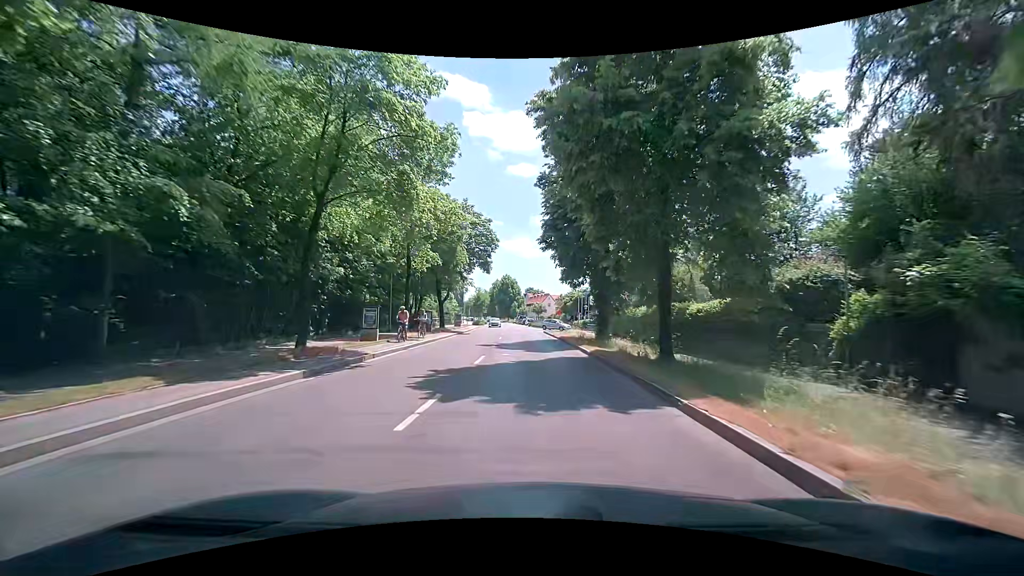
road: secondary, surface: asphalt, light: Day
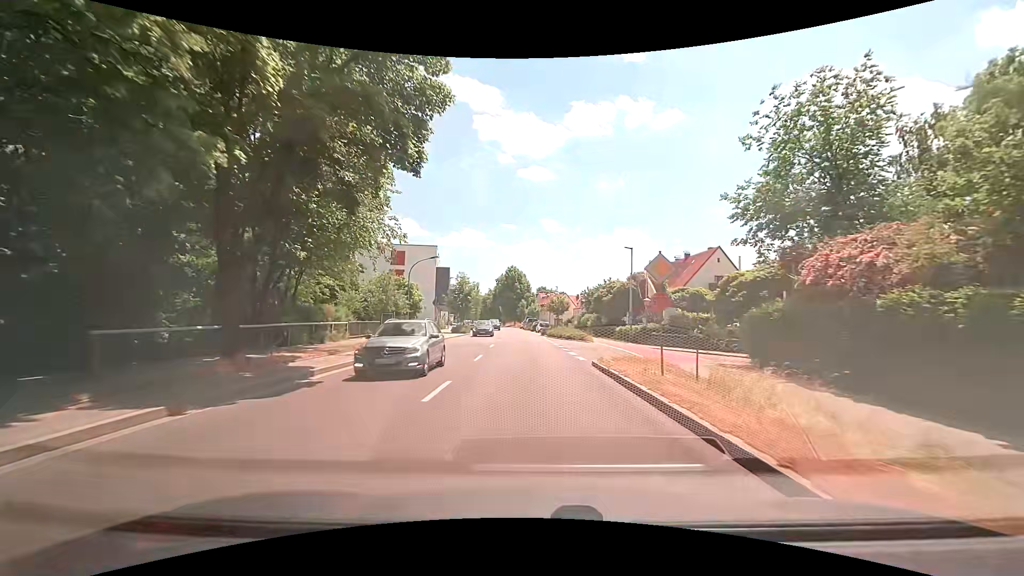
(-0.4, +33.6) m; -1°
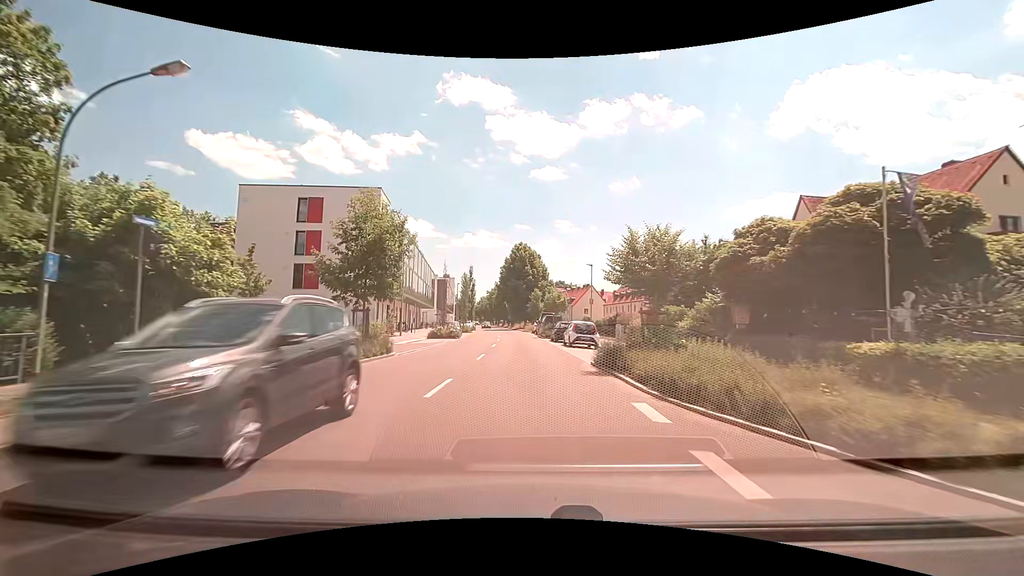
(-0.6, +35.7) m; -2°
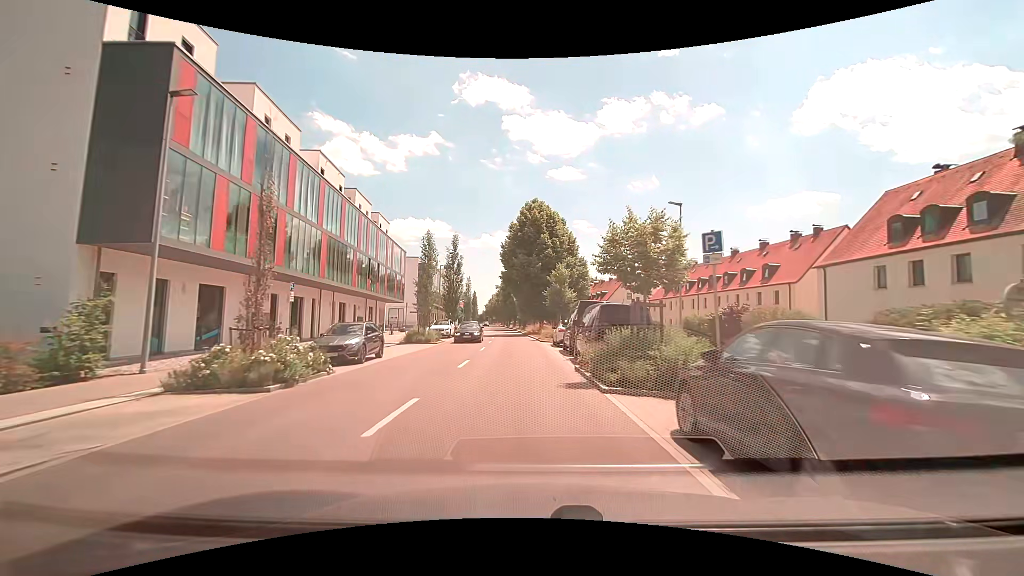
(-0.4, +30.1) m; -2°
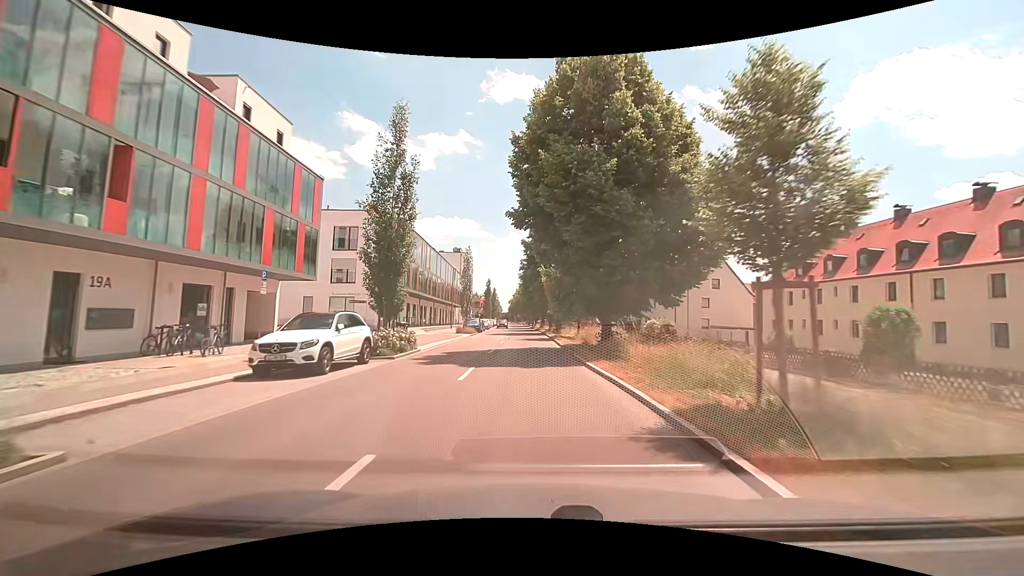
(-1.2, +30.8) m; -3°
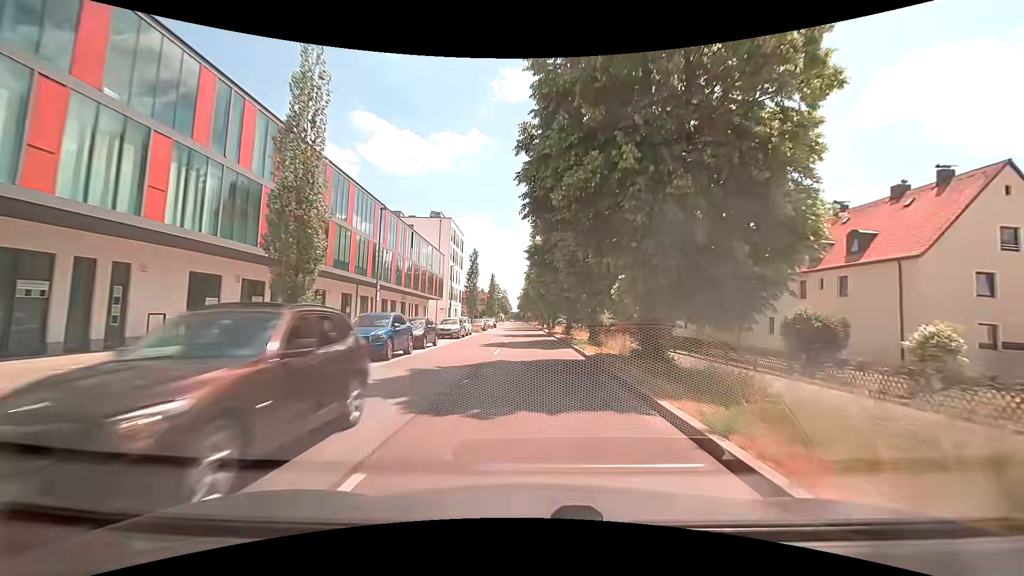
(-0.6, +37.2) m; -2°
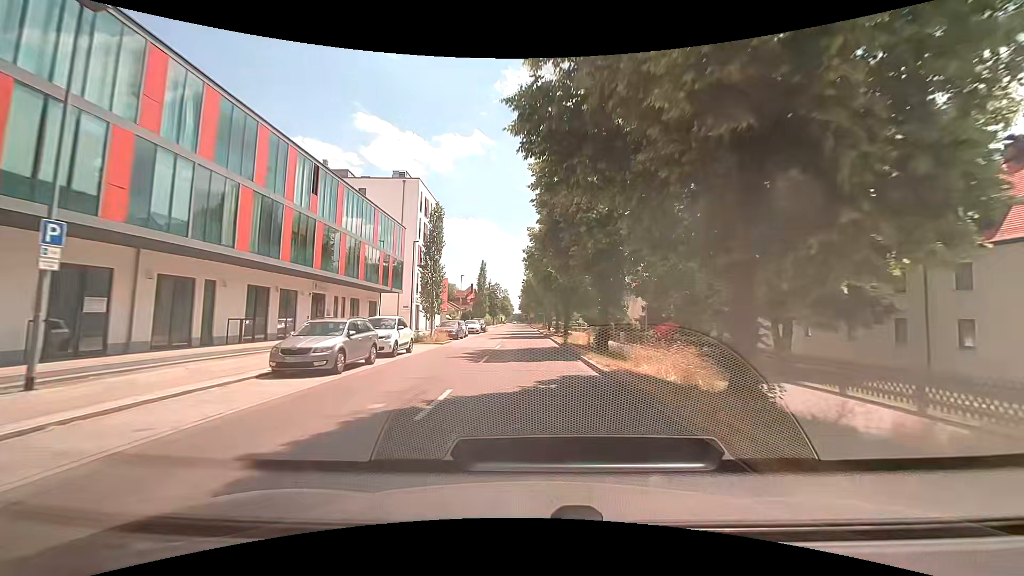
(+0.2, +21.5) m; 0°
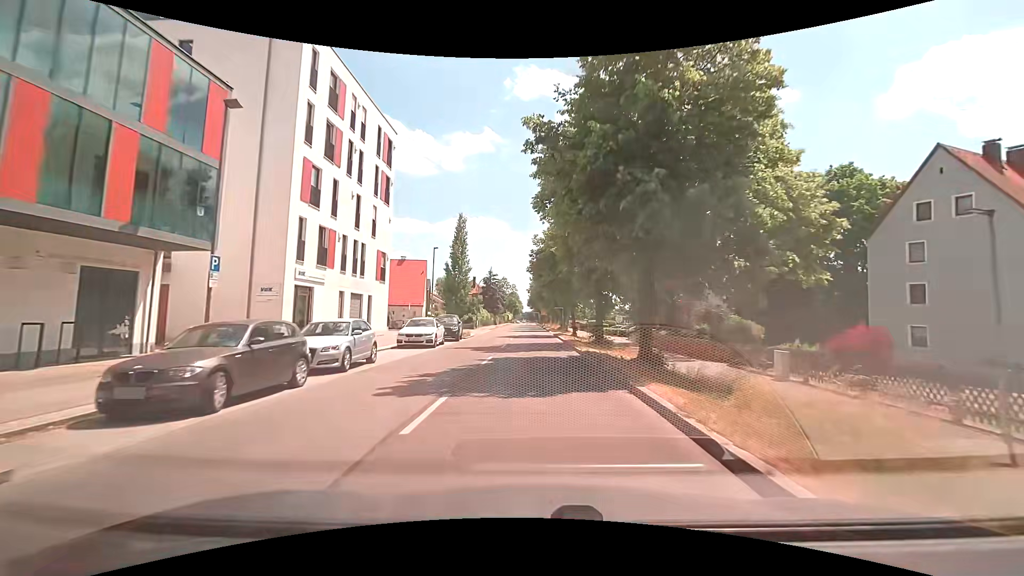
(-0.2, +28.1) m; +1°
(0, +10) (-1, +20) (-1, +30) (-1, +40) (-1, +50) (-2, +60) (-2, +70) (-3, +80) (-3, +90) (-3, +100) m
